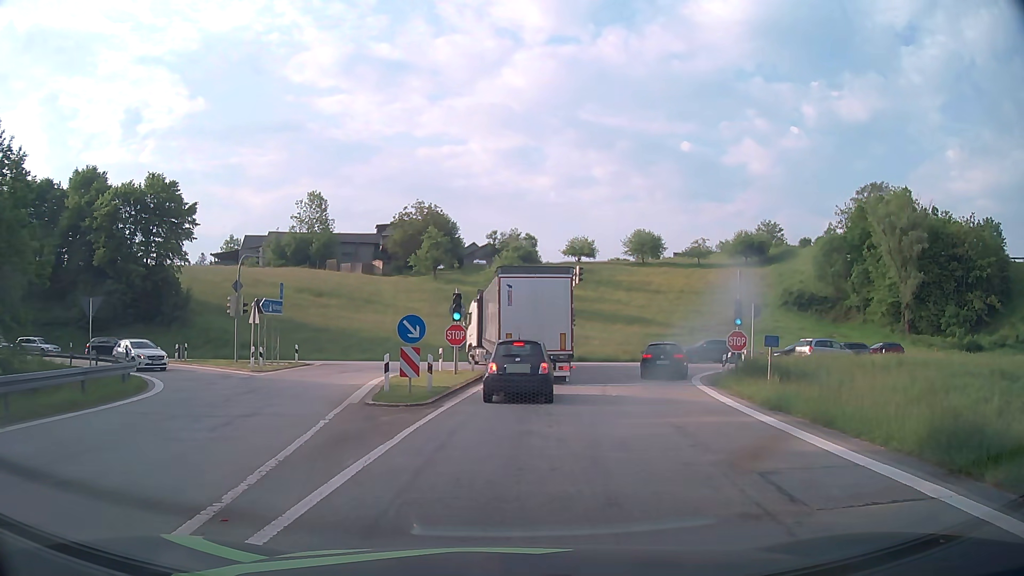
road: motorway_link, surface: asphalt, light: Day
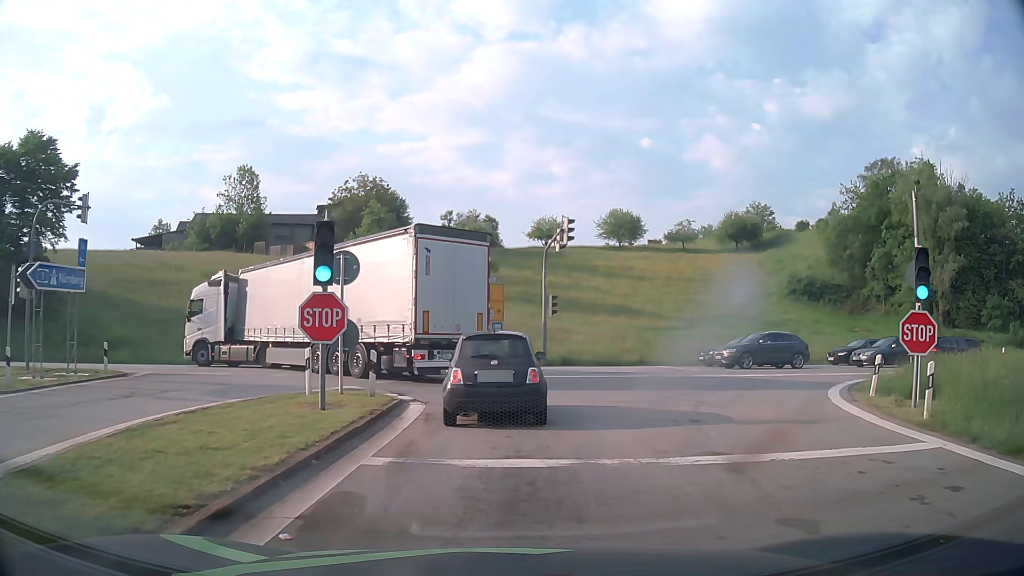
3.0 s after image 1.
(+0.4, +15.9) m; +3°
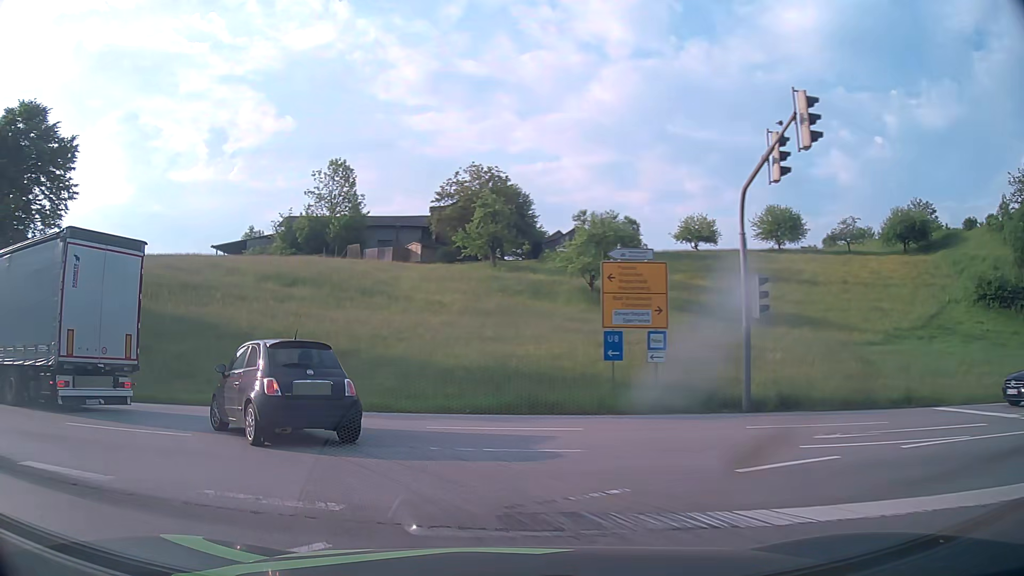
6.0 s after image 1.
(-0.4, +15.6) m; -11°
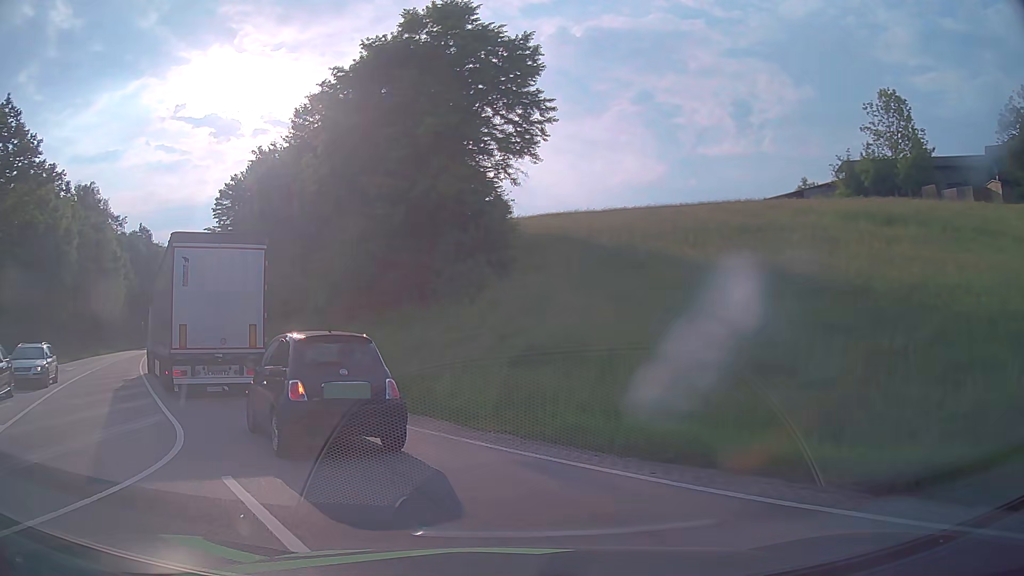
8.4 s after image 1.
(-5.7, +12.6) m; -48°
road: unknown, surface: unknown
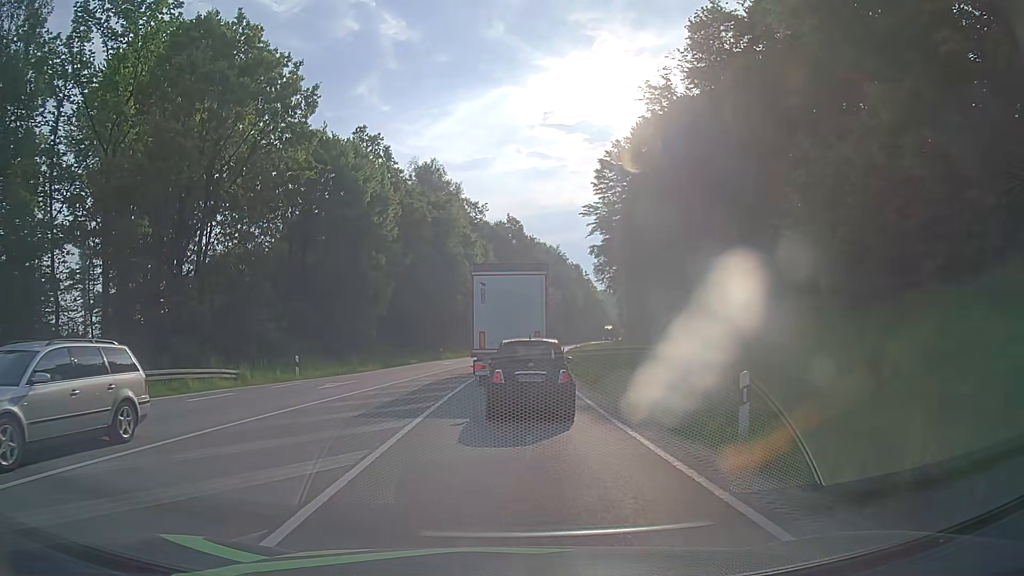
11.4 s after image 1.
(-6.5, +16.0) m; -34°
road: primary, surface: asphalt
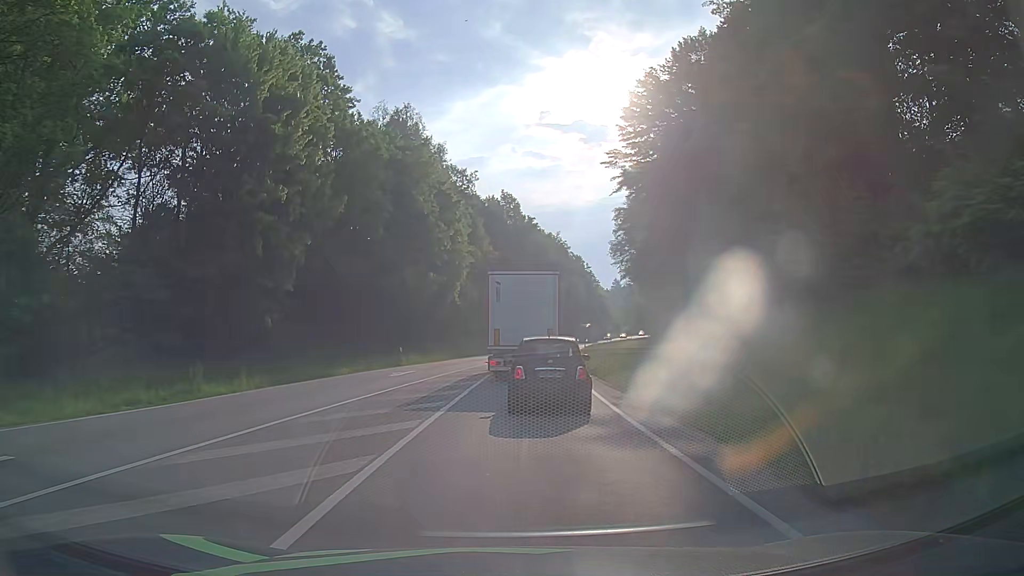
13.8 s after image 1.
(-0.1, +20.1) m; 0°
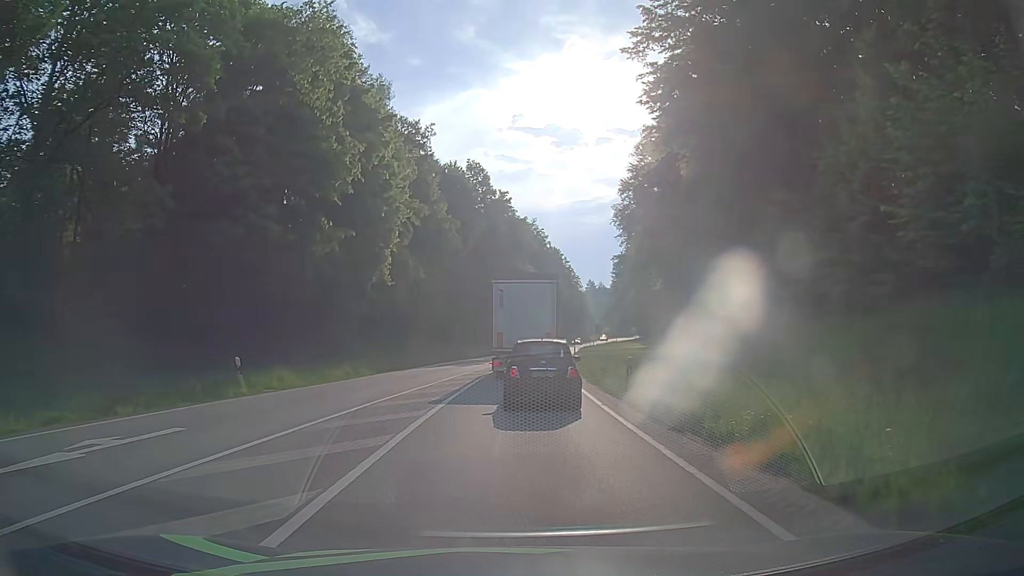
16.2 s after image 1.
(+0.7, +21.0) m; +2°
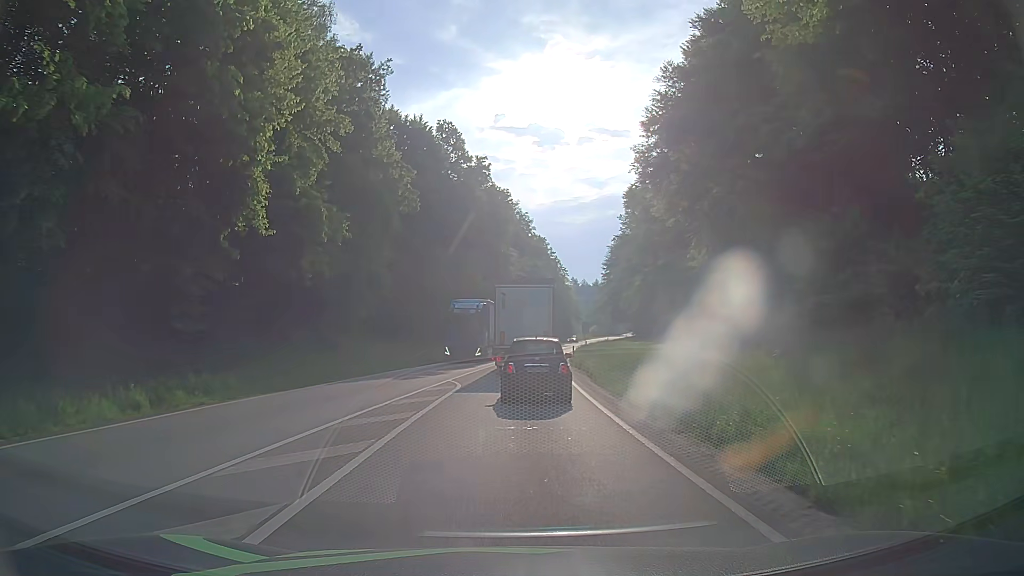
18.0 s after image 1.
(+0.4, +16.5) m; +1°
(0, +10) (+1, +20) (+1, +30) (+2, +40) (+3, +50) (+4, +60) (+5, +70) (+7, +80) (+8, +90) (+10, +99) m
